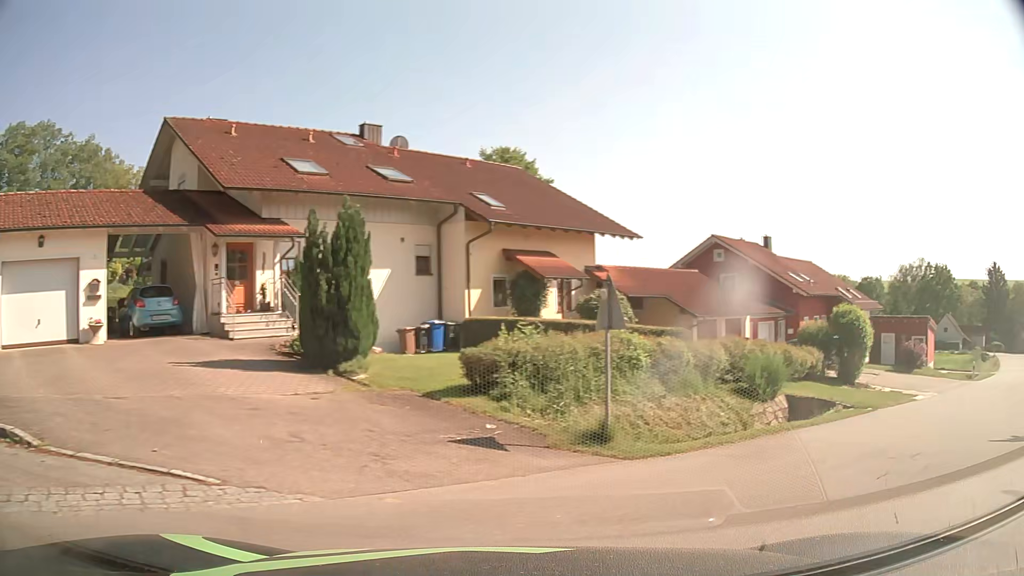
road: residential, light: Day
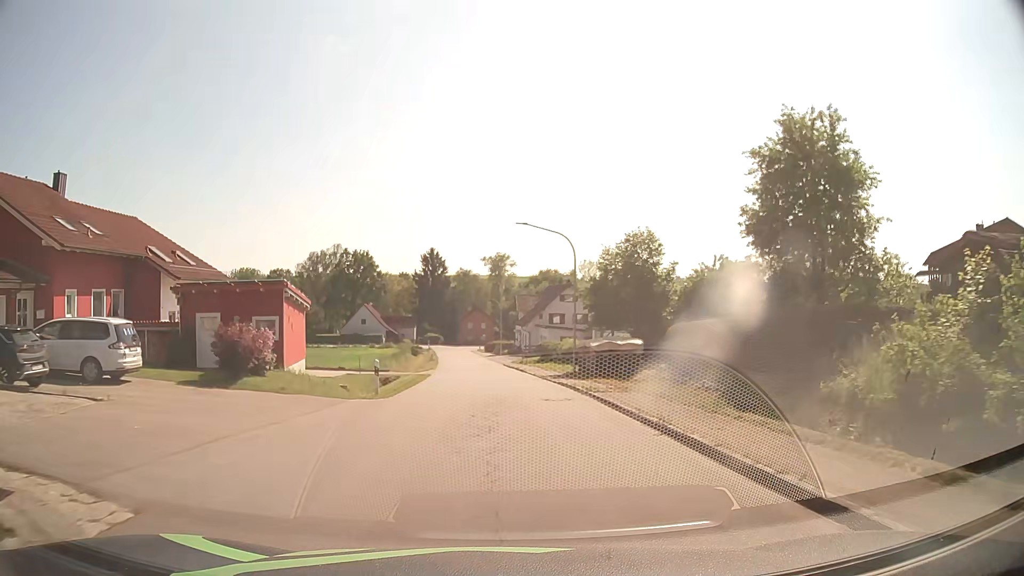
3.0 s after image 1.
(+12.7, +16.0) m; +49°
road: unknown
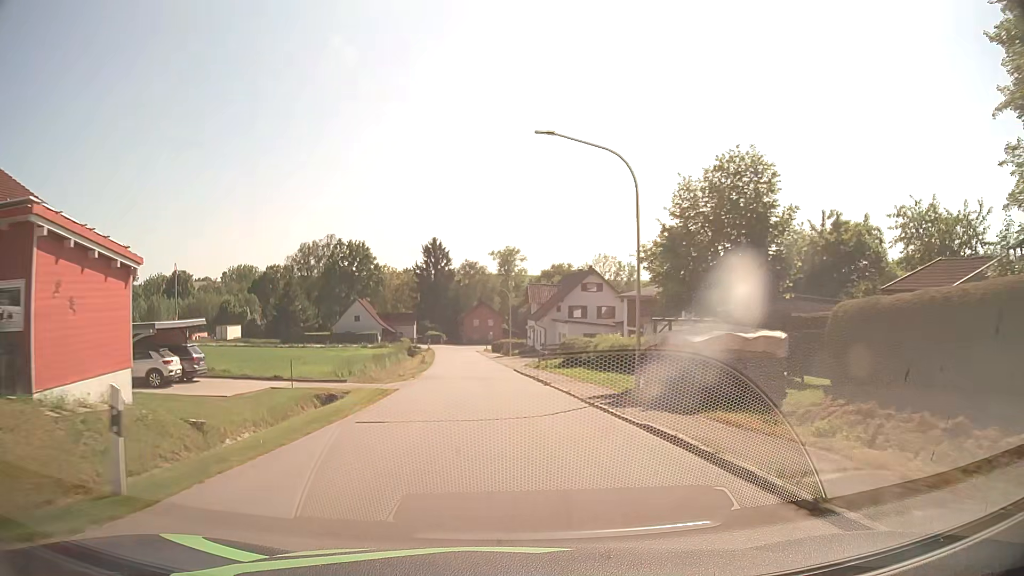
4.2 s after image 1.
(-0.1, +14.7) m; -1°
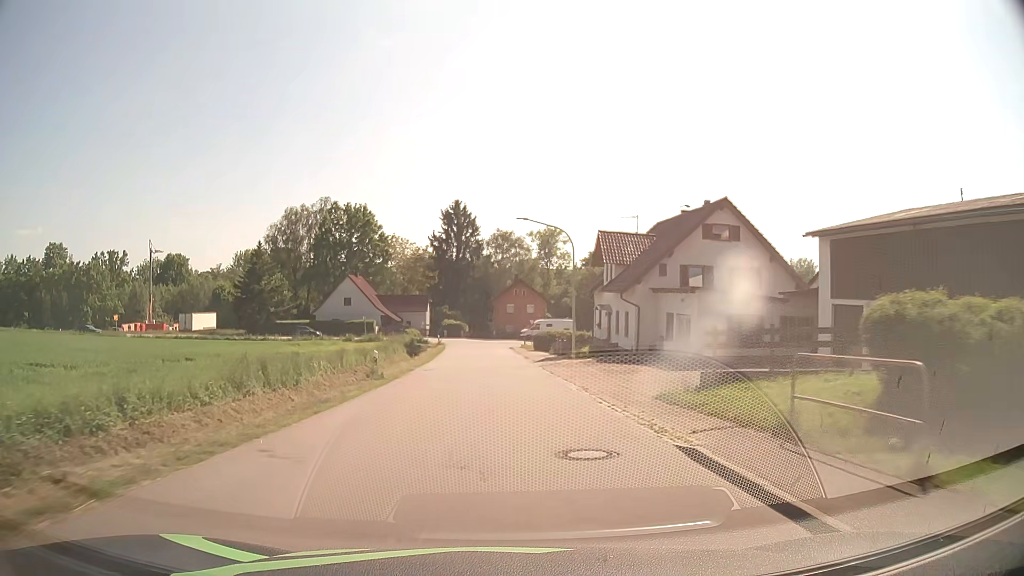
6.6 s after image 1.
(-1.2, +32.9) m; -3°
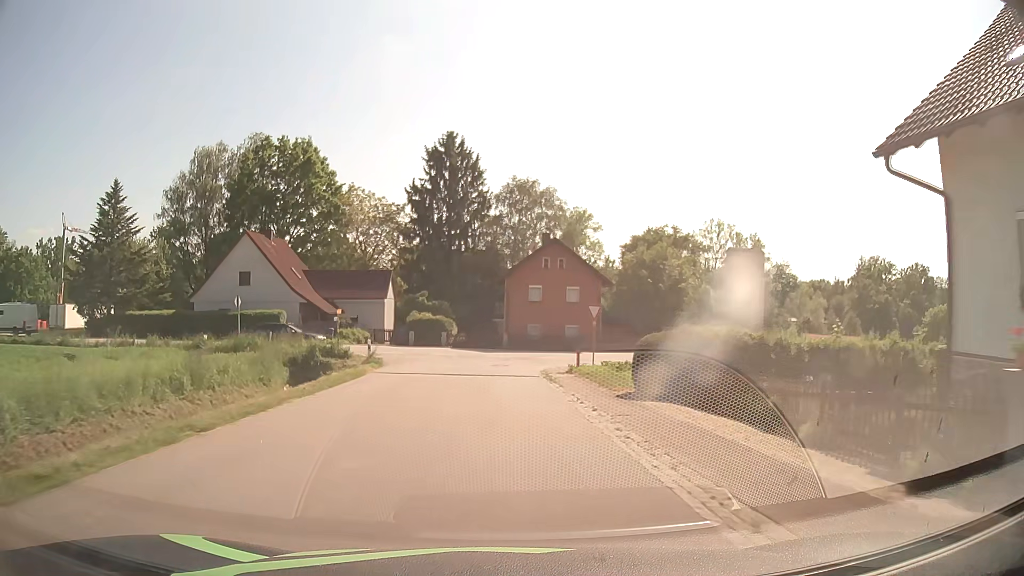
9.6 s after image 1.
(-0.6, +40.1) m; -2°
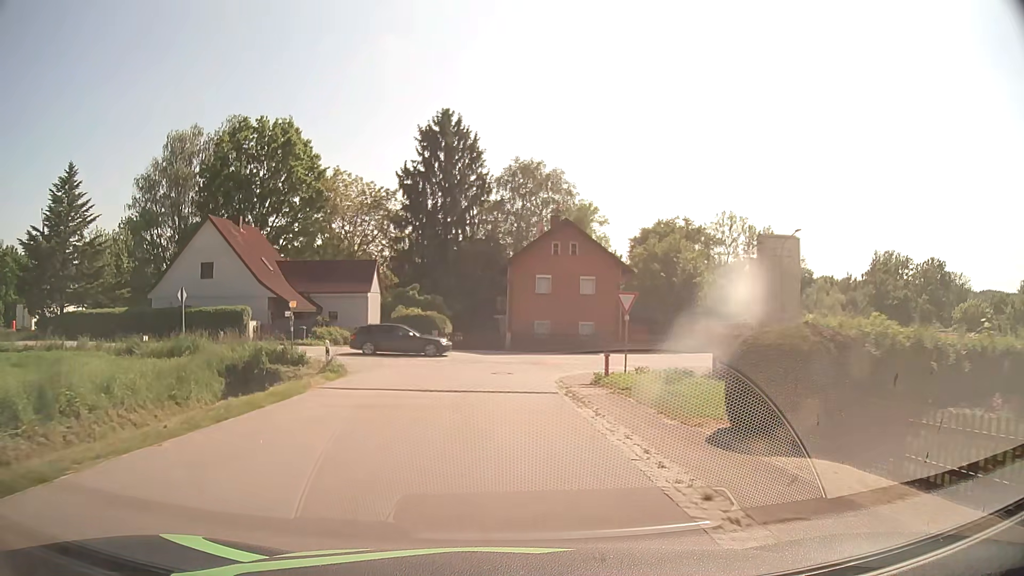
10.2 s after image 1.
(0.0, +7.0) m; 0°
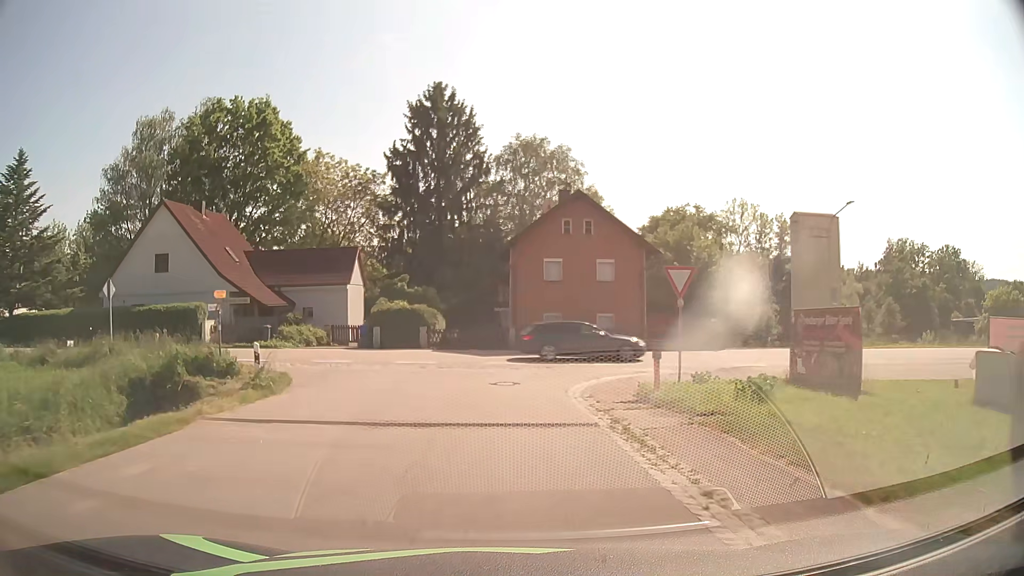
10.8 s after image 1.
(0.0, +6.3) m; -1°
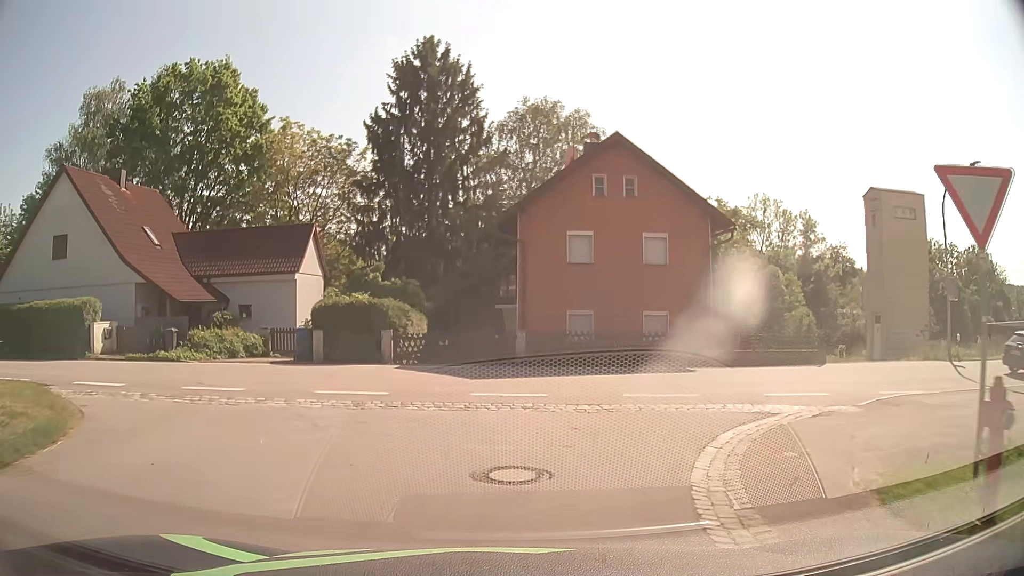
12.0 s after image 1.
(+0.1, +10.0) m; +1°
